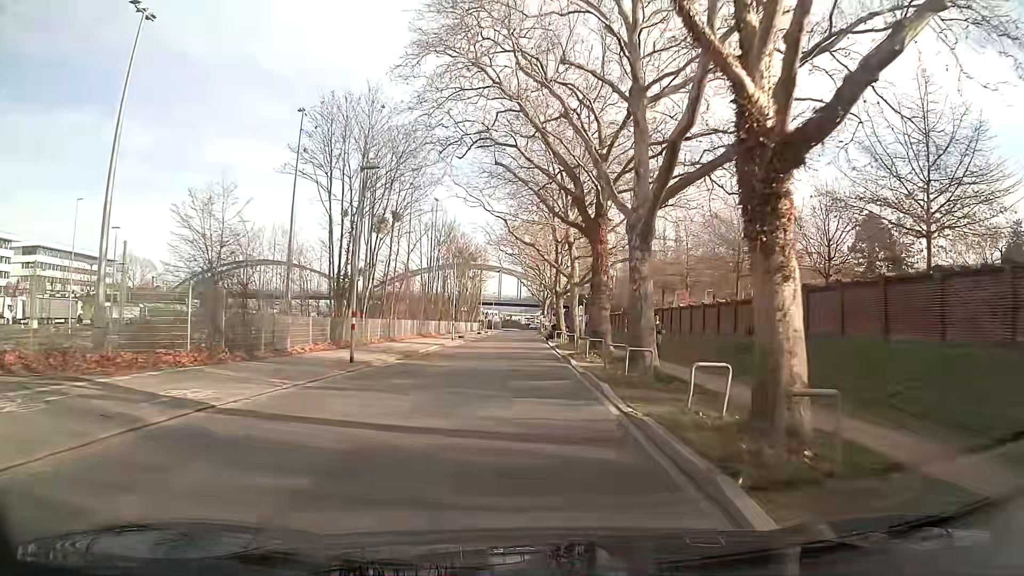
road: tertiary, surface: asphalt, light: Day
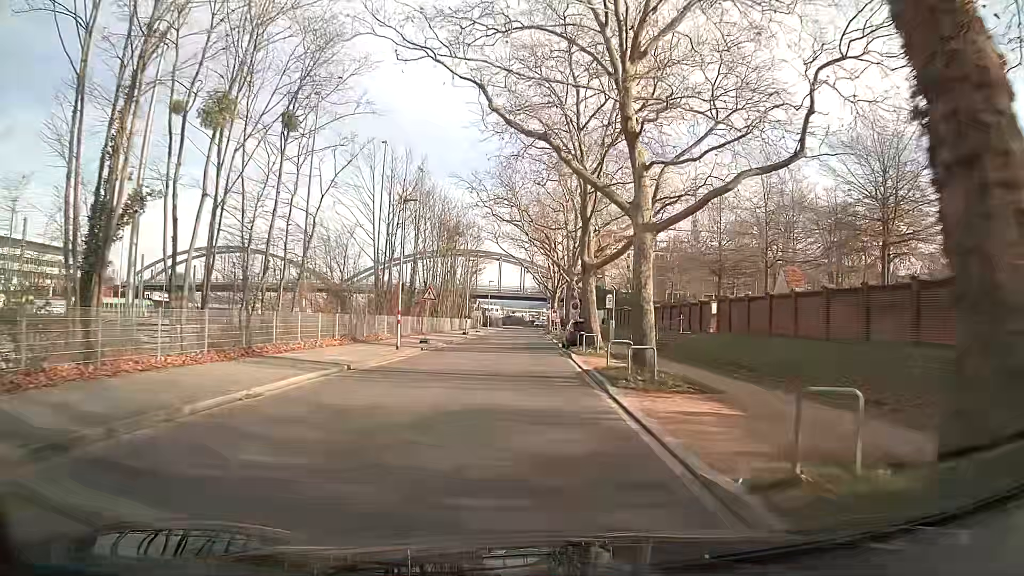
(-0.1, +22.0) m; 0°
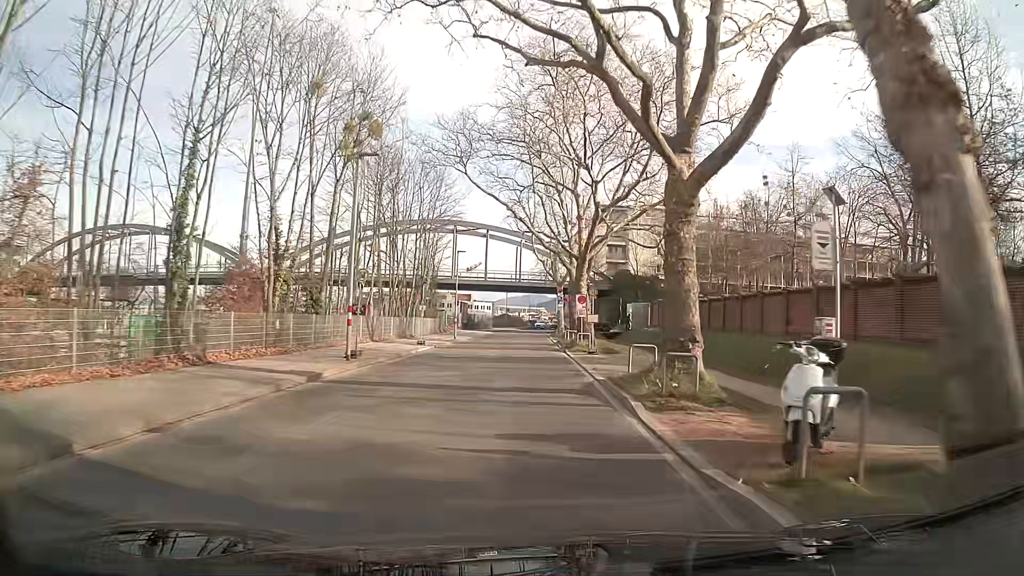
(0.0, +36.0) m; 0°
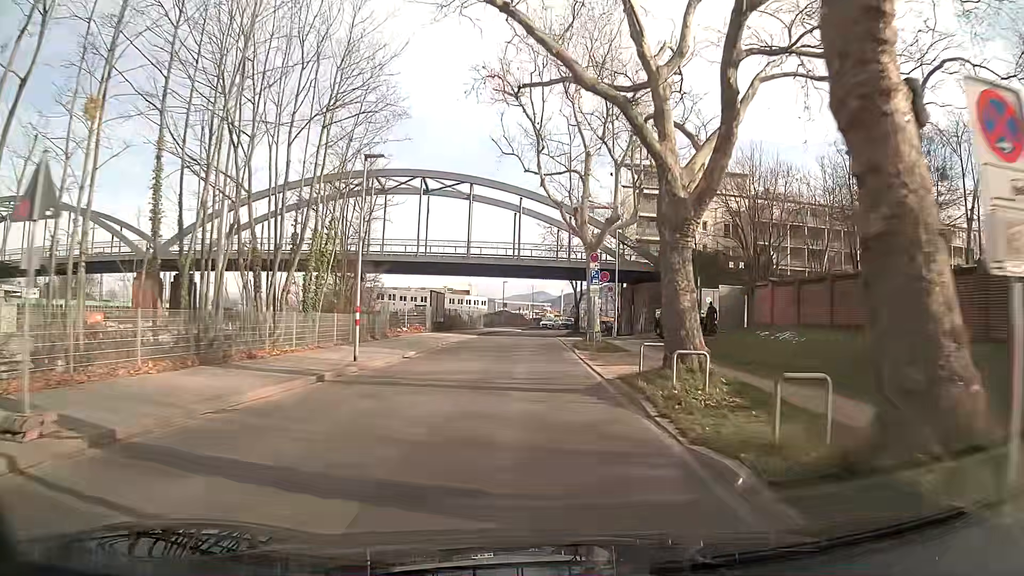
(0.0, +27.9) m; 0°
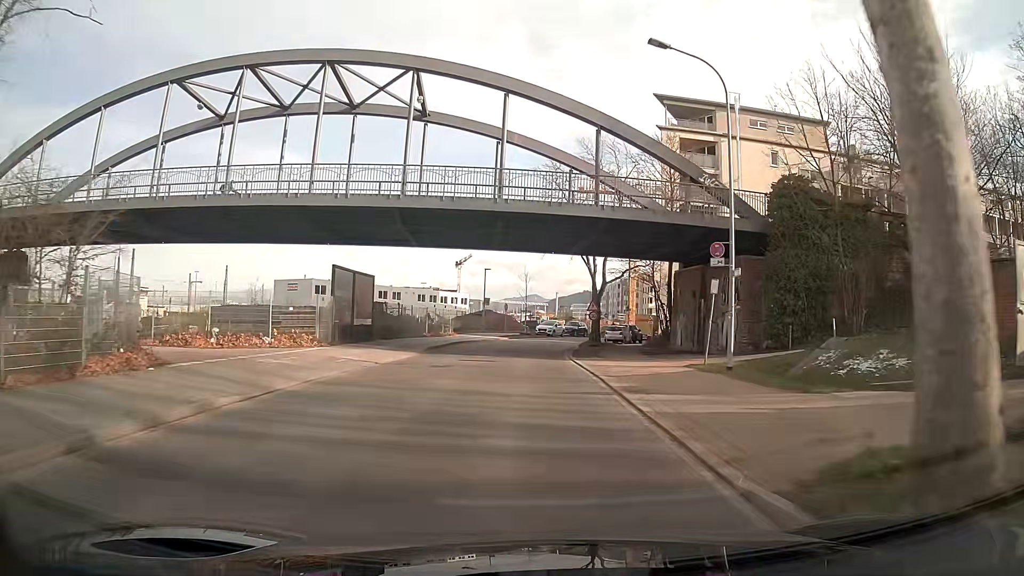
(+0.1, +27.0) m; +1°
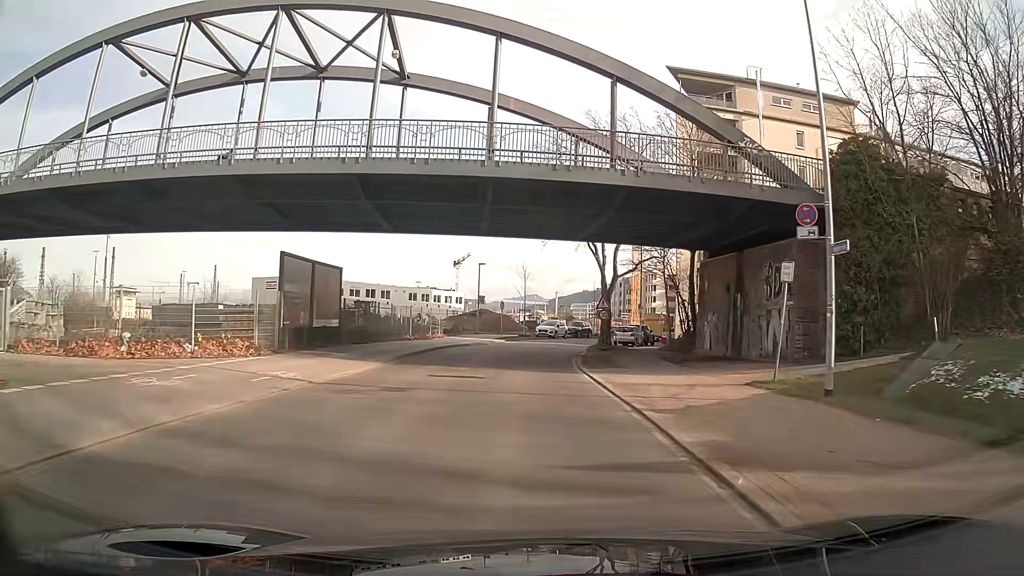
(0.0, +6.3) m; 0°
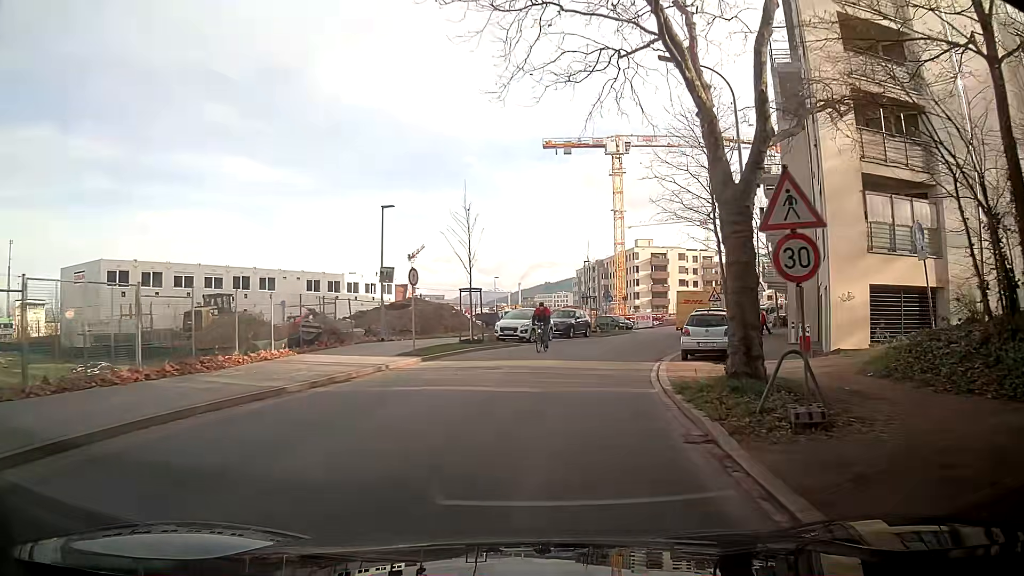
(+0.5, +28.5) m; +4°
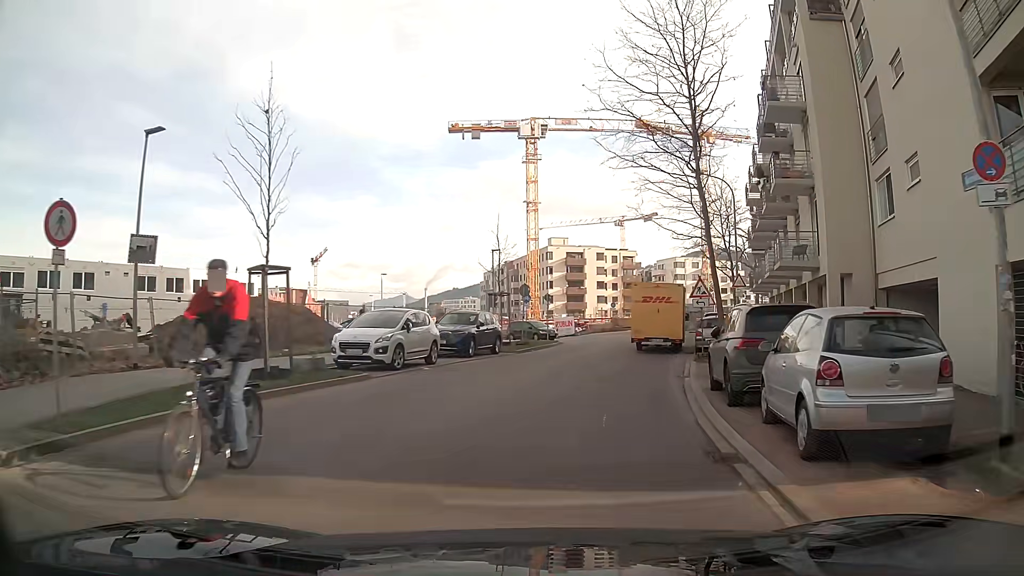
(+1.0, +14.1) m; +9°
(+1, +10) (+2, +20) (+2, +30) (+4, +39) (+9, +49) (+13, +57) (+18, +66) (+23, +75) (+29, +83) (+35, +91) m
